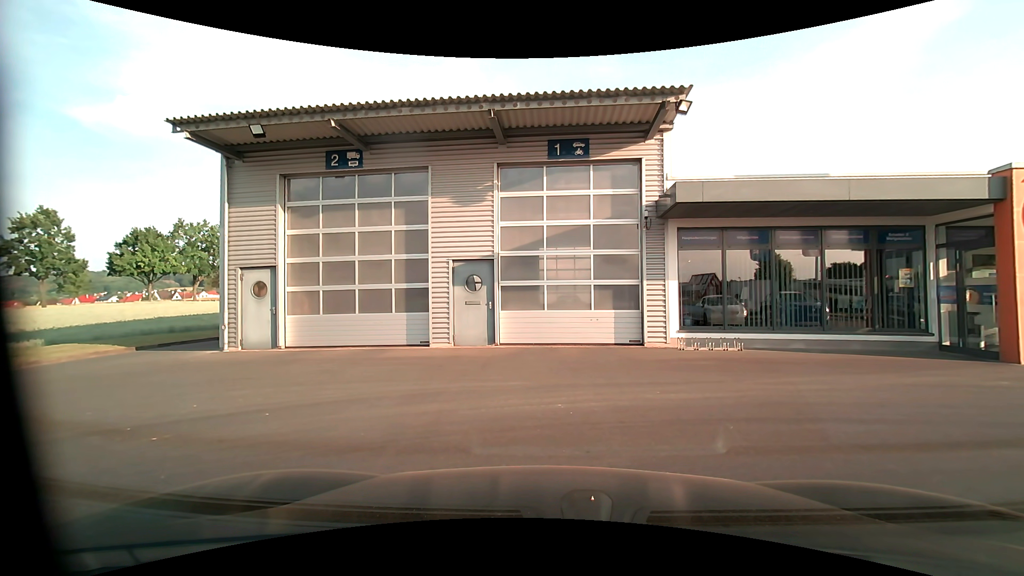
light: Day
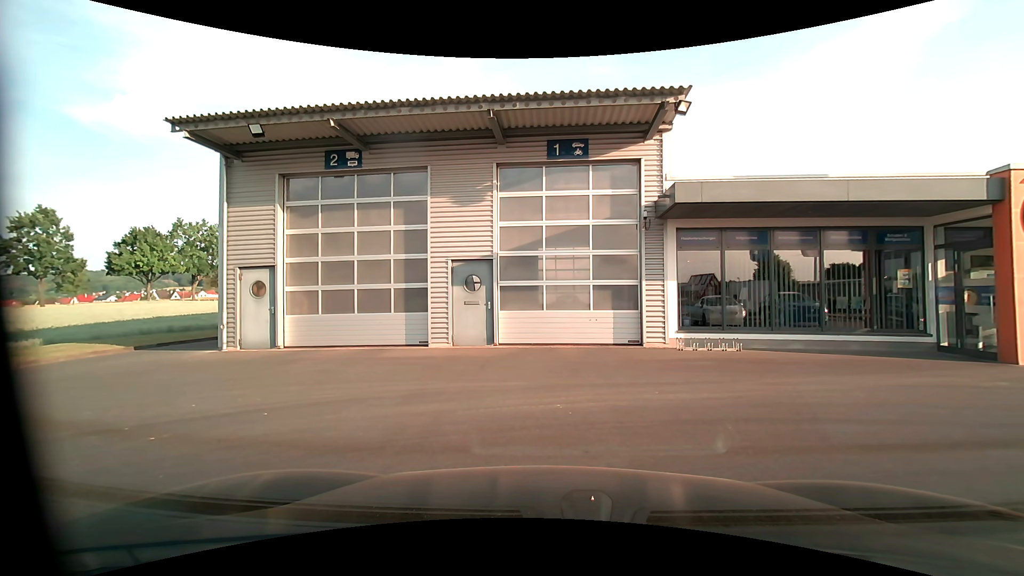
(0.0, 0.0) m; 0°
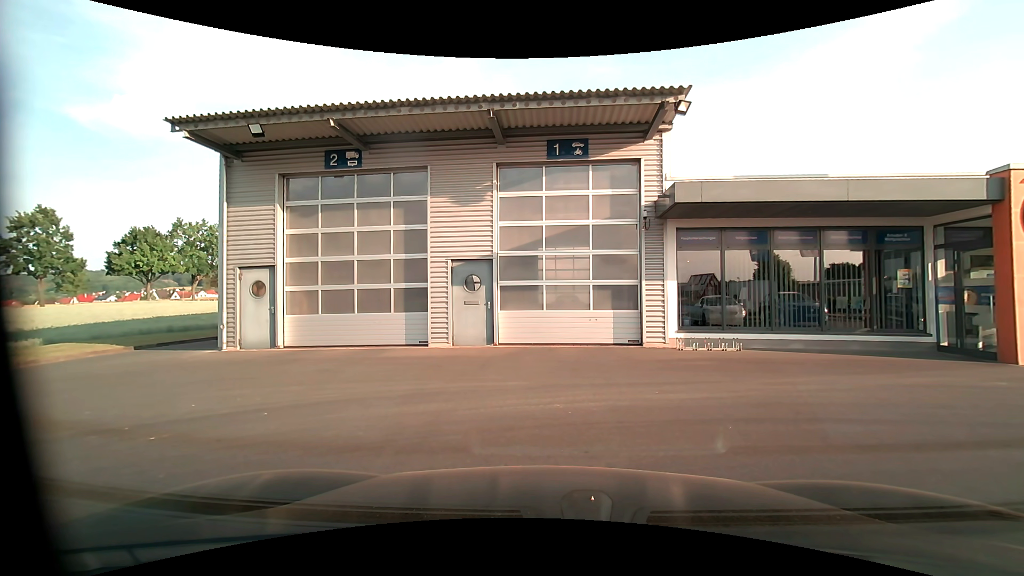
(0.0, 0.0) m; 0°
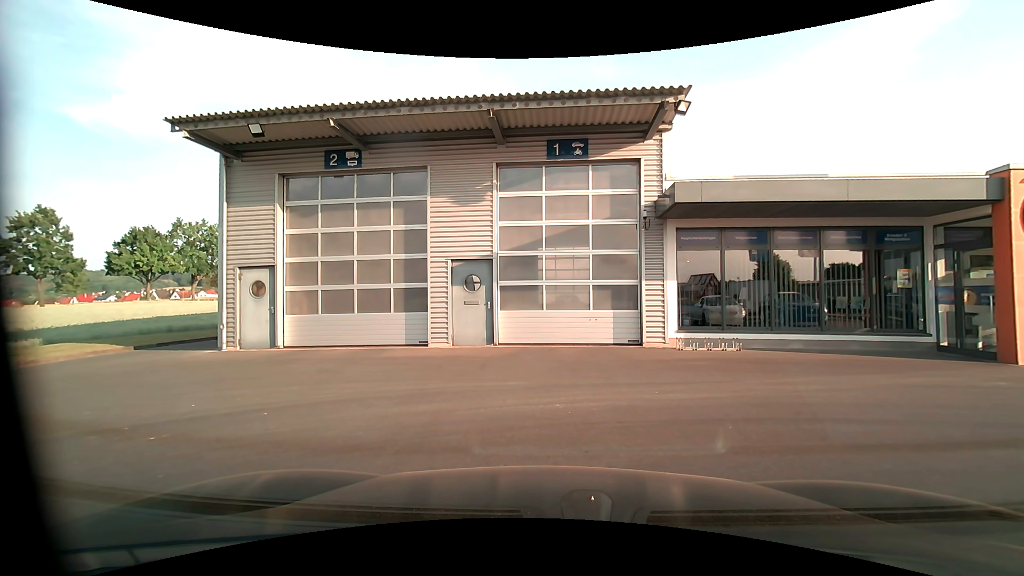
(0.0, 0.0) m; 0°
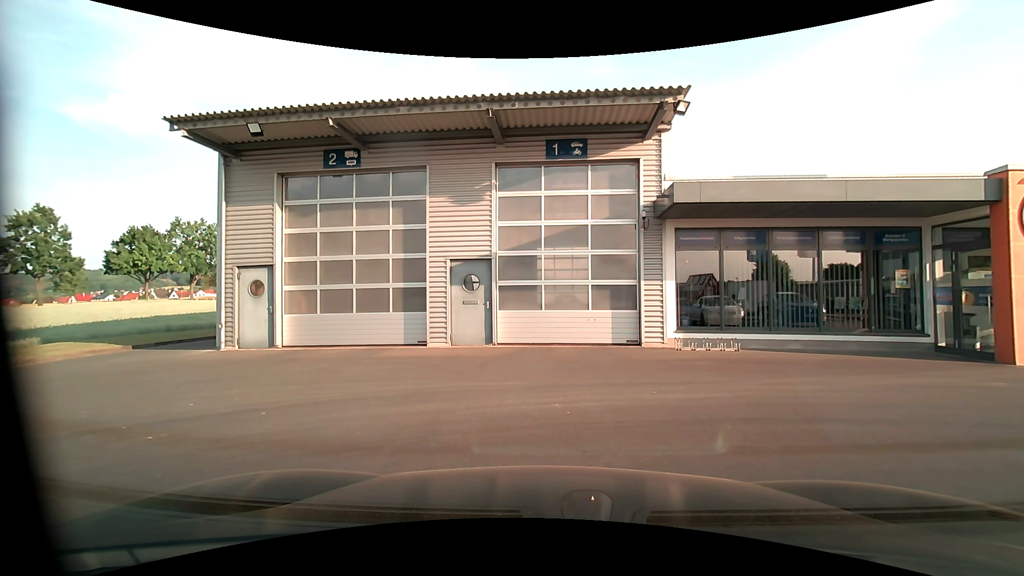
(0.0, 0.0) m; 0°
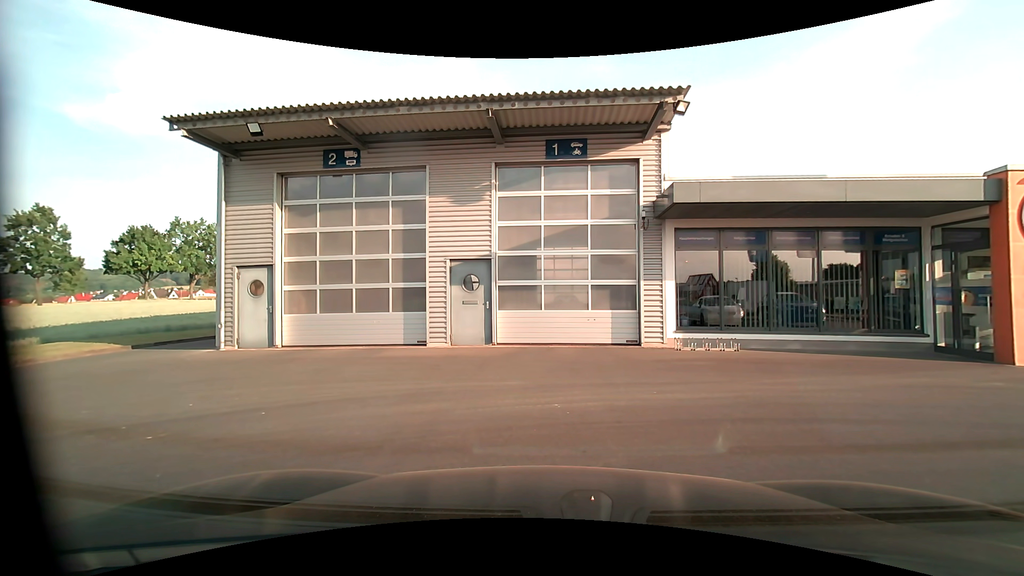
(0.0, 0.0) m; 0°
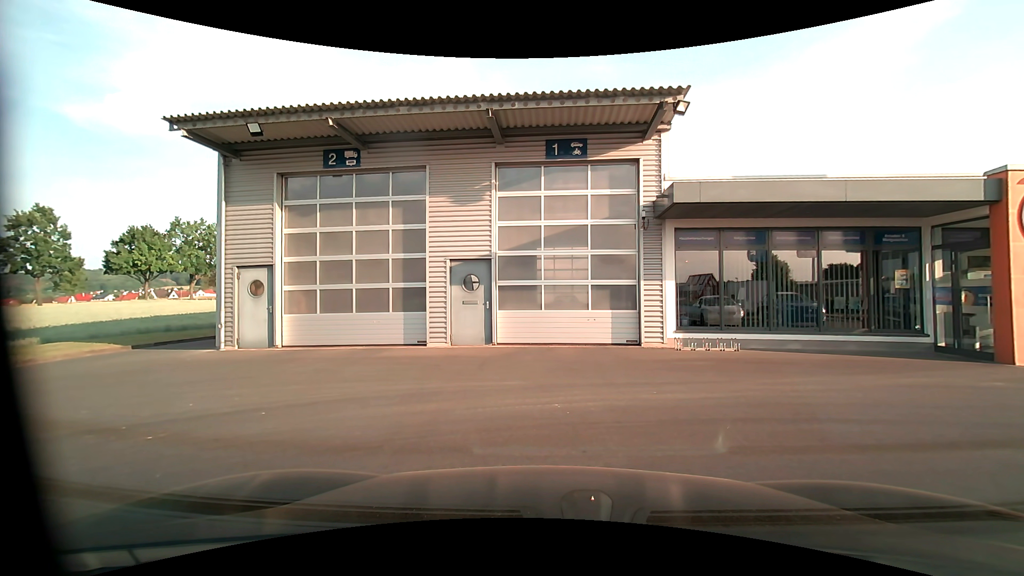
(0.0, 0.0) m; 0°
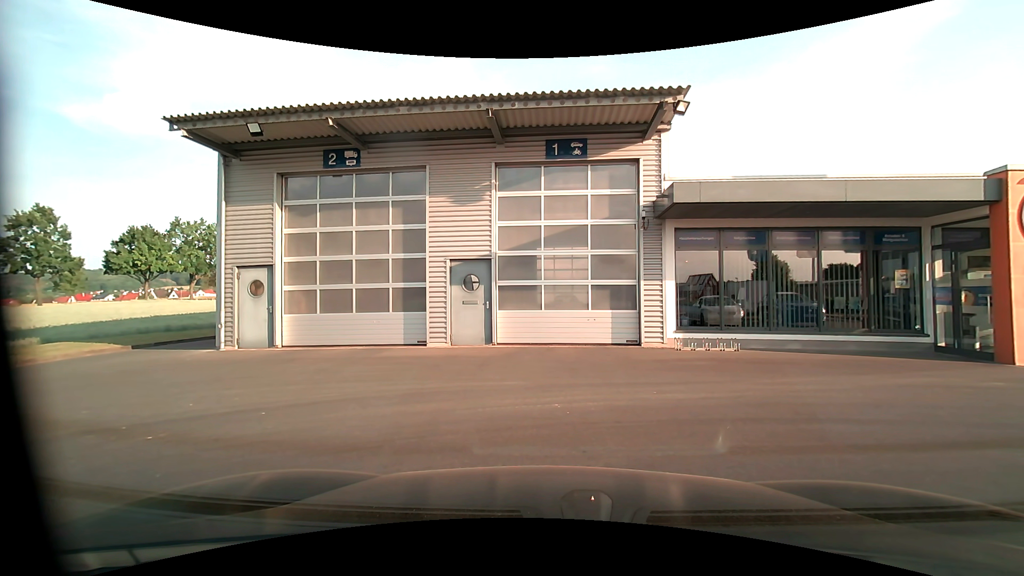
(0.0, 0.0) m; 0°
